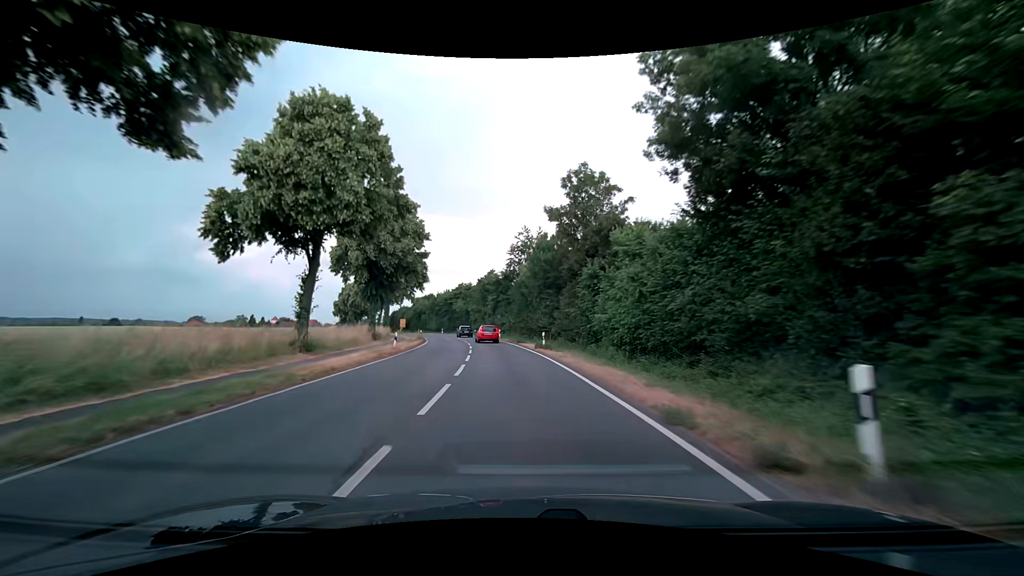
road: secondary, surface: asphalt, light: Day
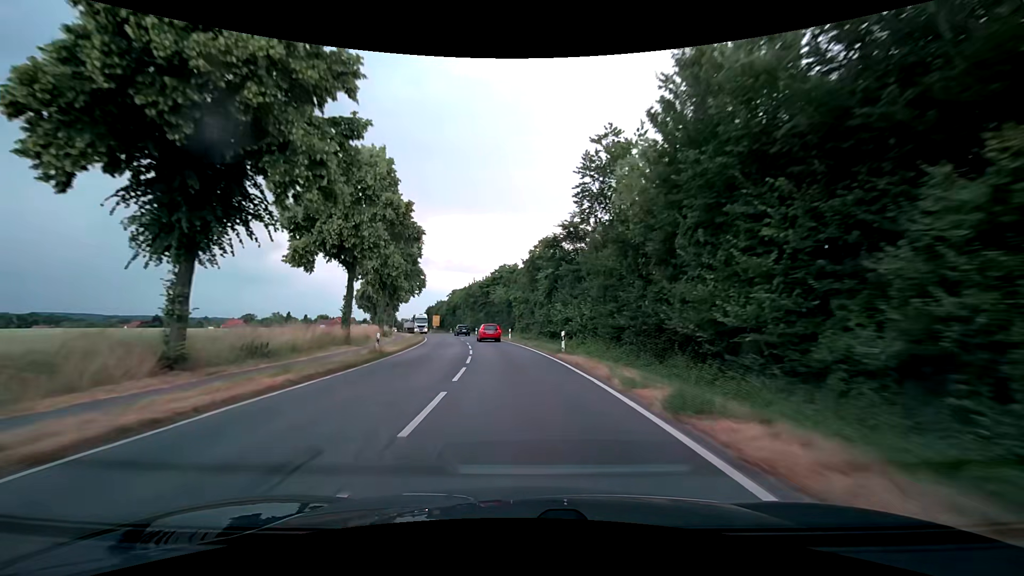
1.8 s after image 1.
(-2.0, +32.1) m; -6°
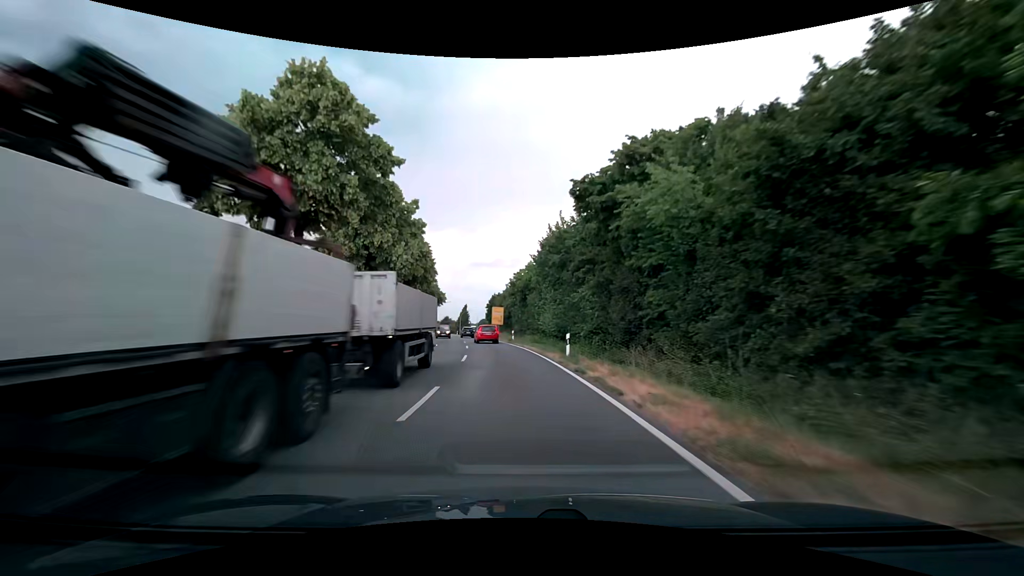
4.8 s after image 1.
(-5.1, +53.3) m; -10°
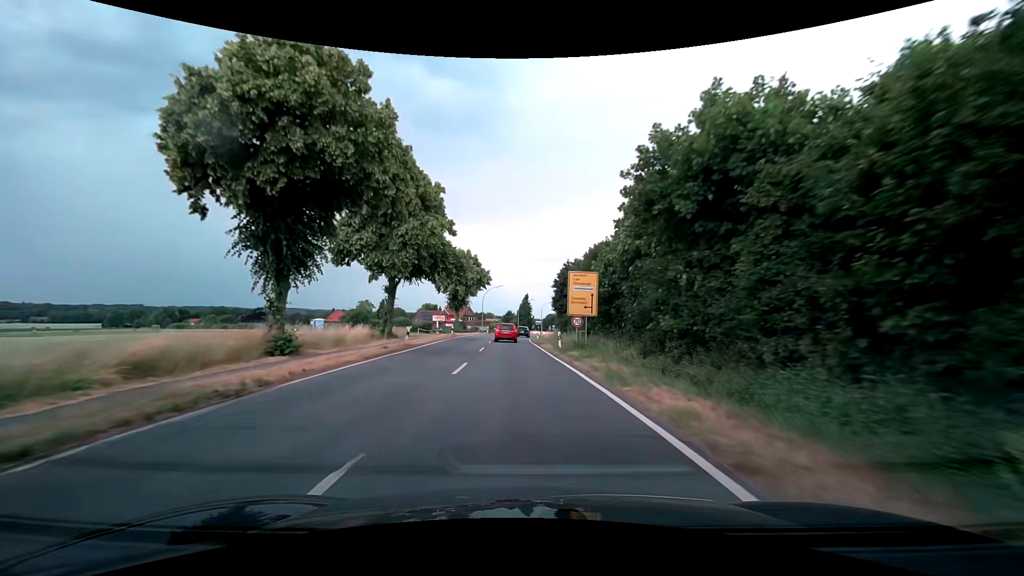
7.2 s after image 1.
(-3.3, +42.4) m; -8°
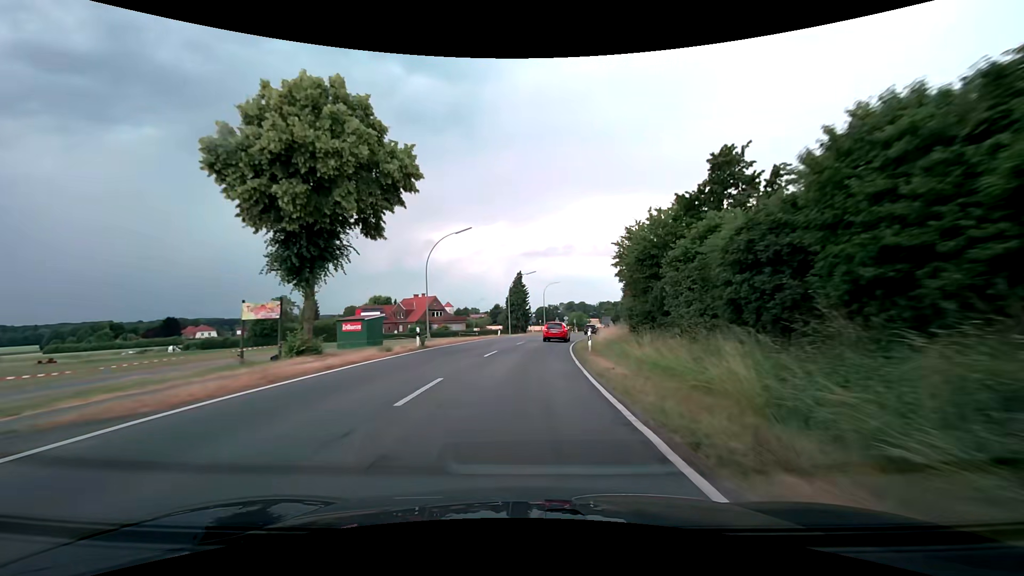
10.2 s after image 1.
(-0.7, +53.4) m; +1°
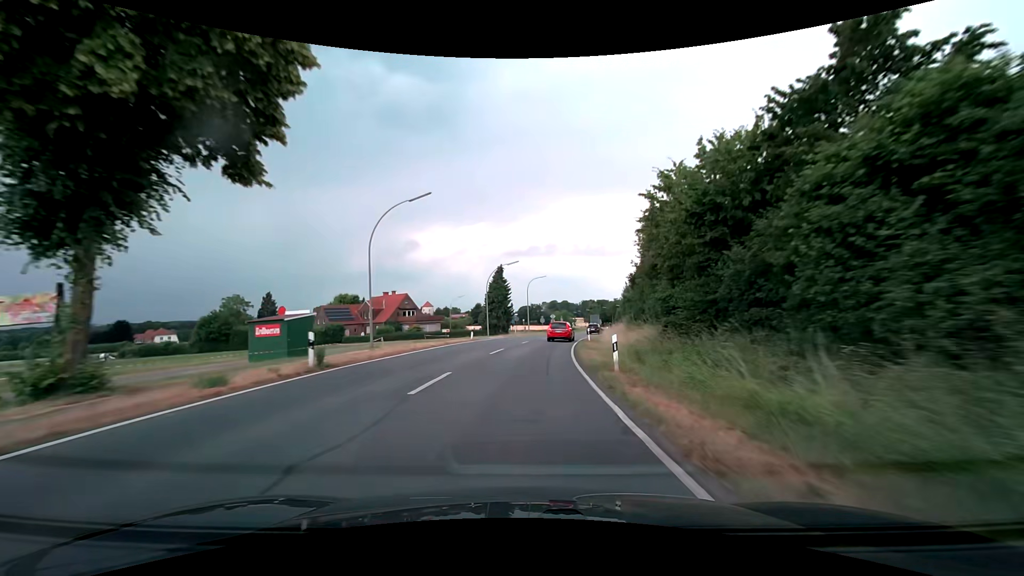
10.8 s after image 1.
(+0.2, +10.7) m; +2°
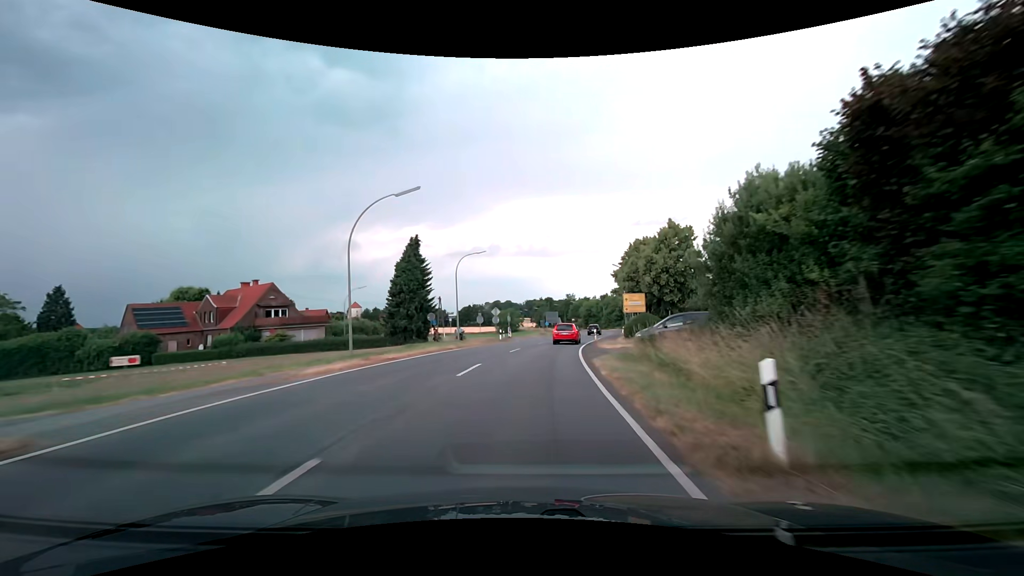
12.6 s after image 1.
(+1.7, +31.8) m; +6°
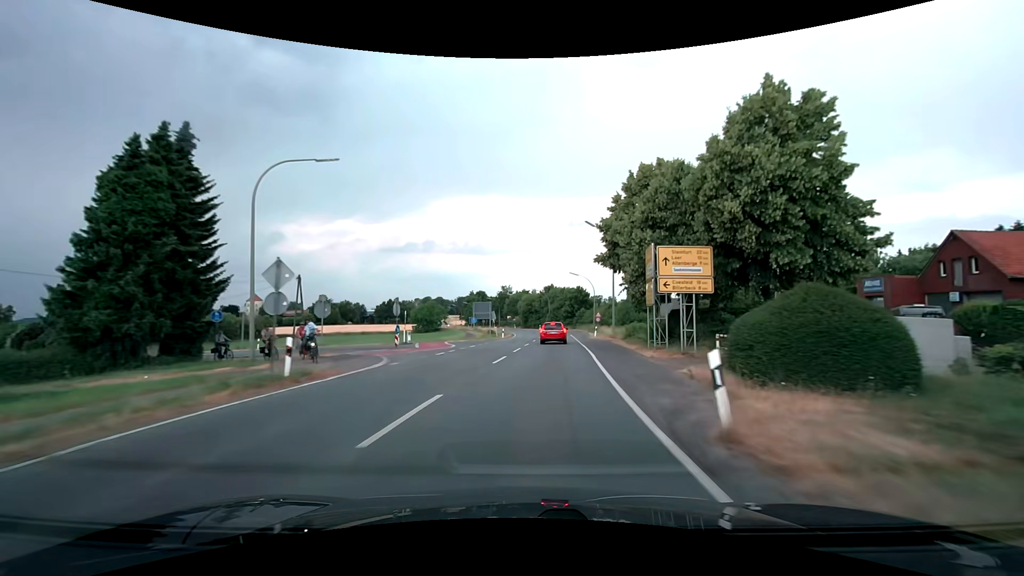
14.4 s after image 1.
(+2.0, +31.4) m; +8°
